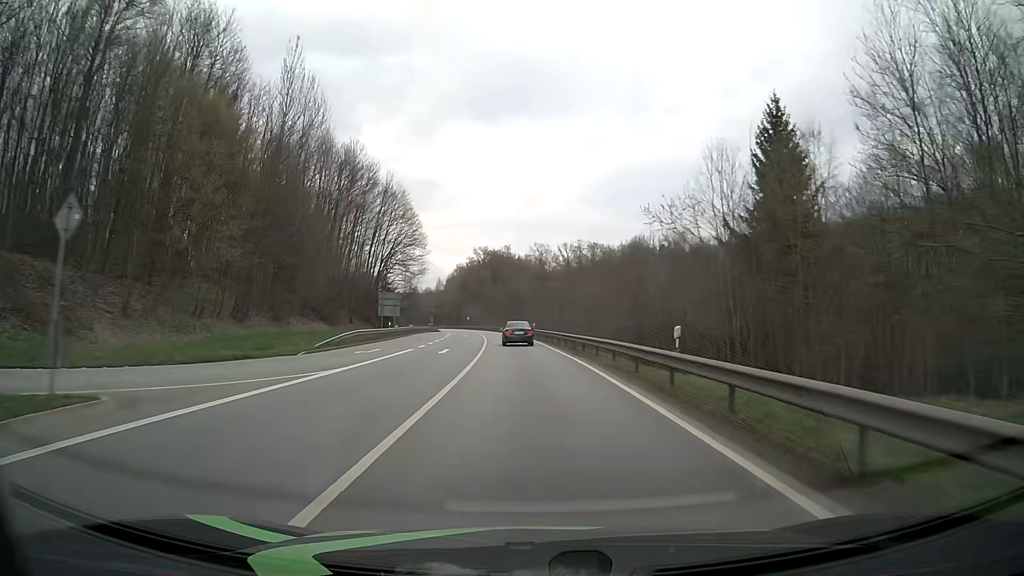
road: primary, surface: asphalt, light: Day
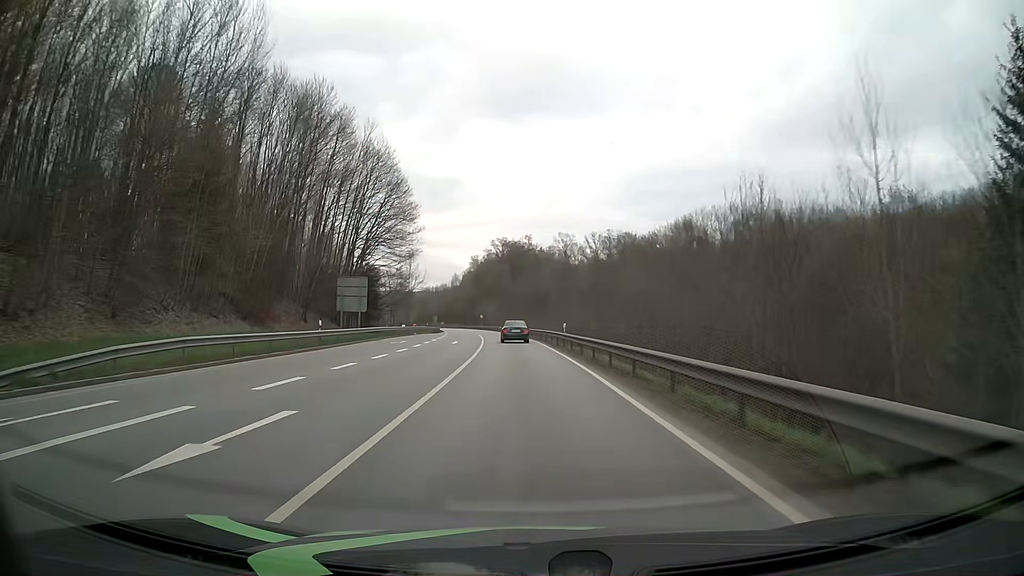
(-0.3, +25.1) m; -2°
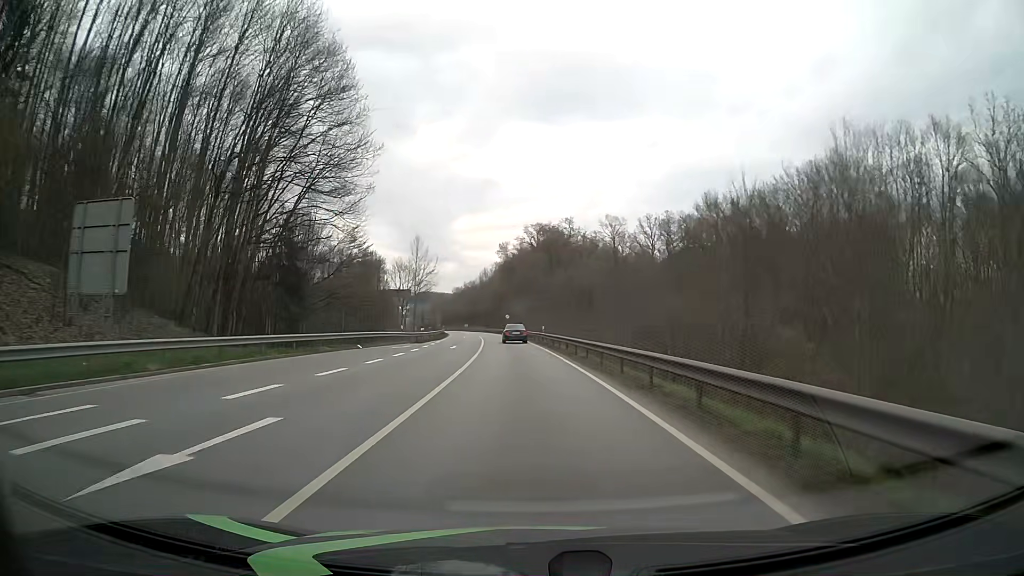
(-1.1, +38.0) m; -3°
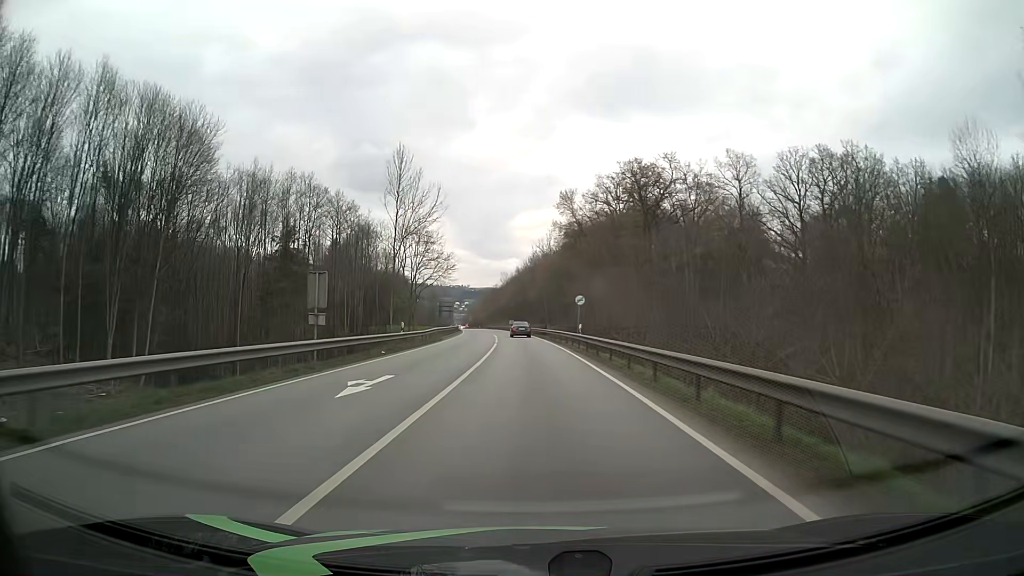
(-2.8, +63.1) m; -5°
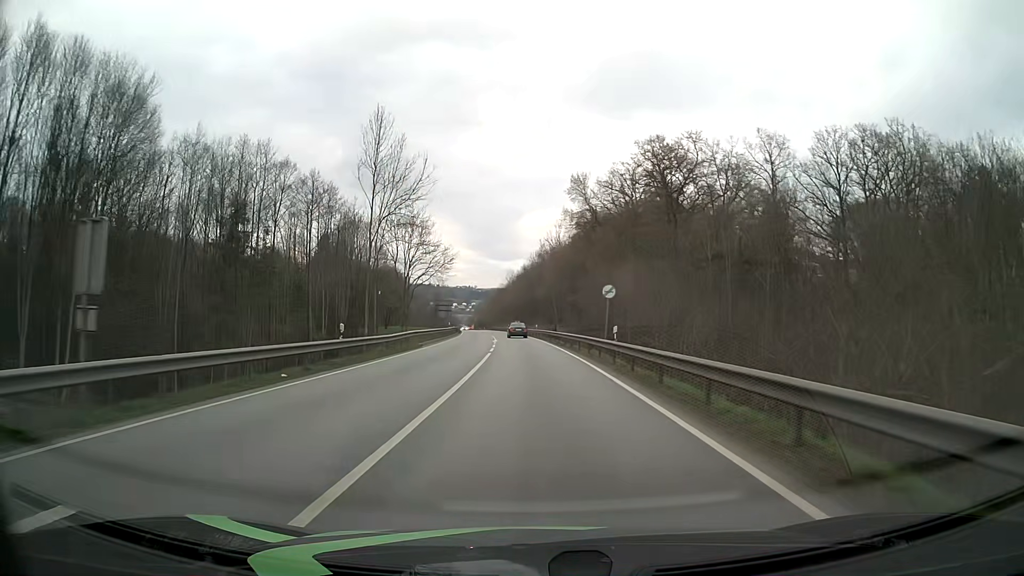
(-0.1, +12.5) m; -1°
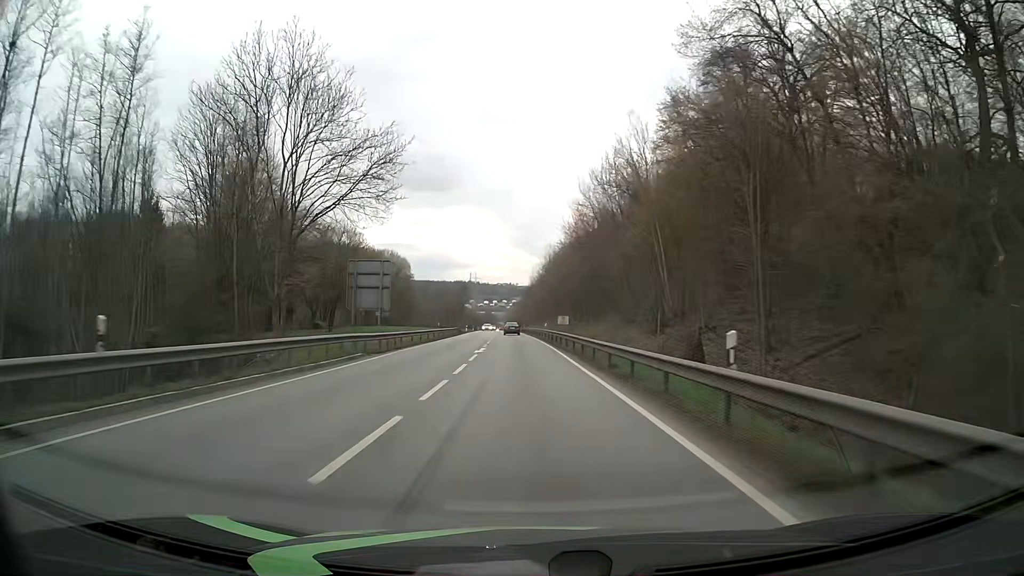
(-1.7, +62.3) m; -4°
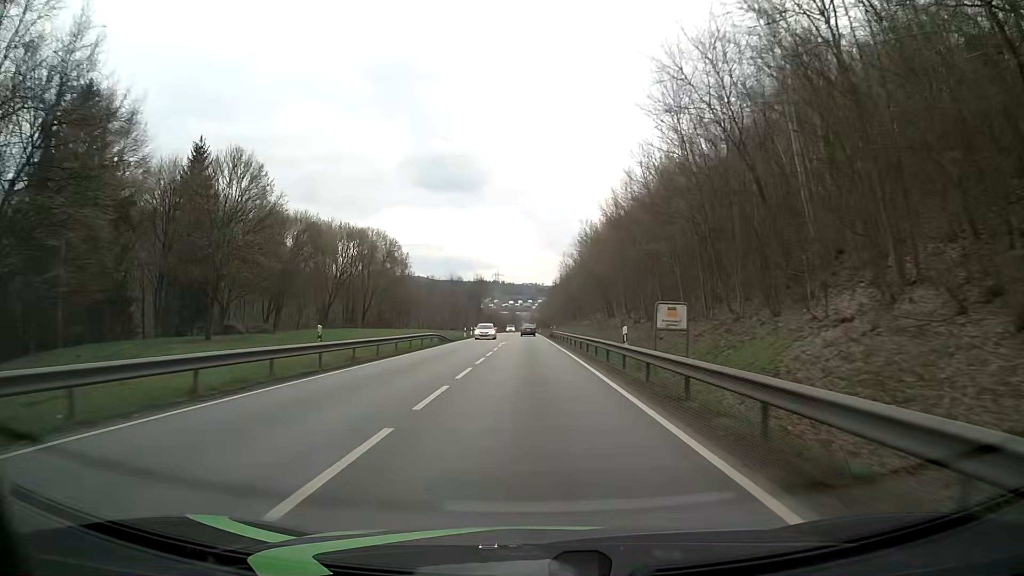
(-0.7, +37.4) m; -2°
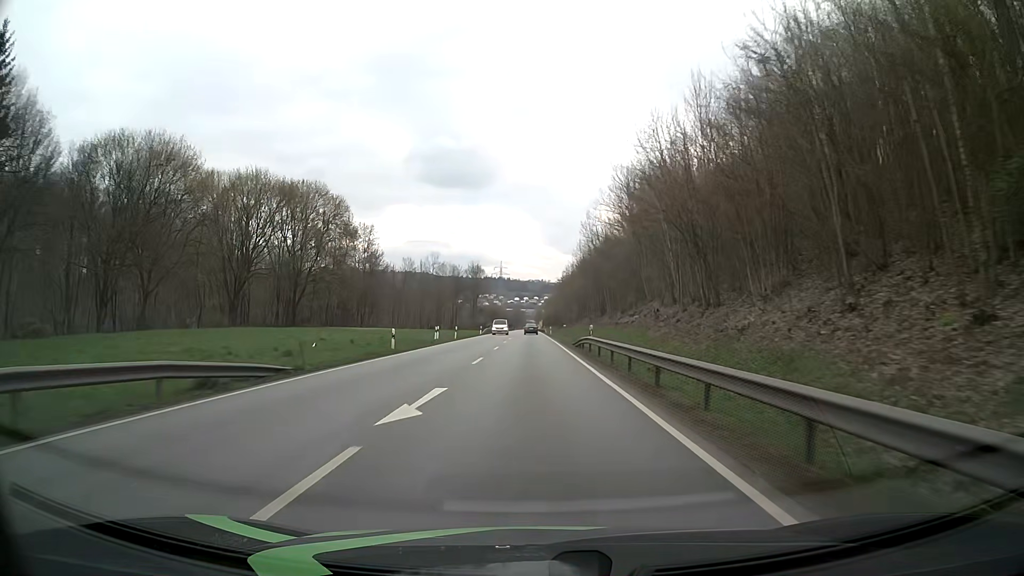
(-0.3, +37.5) m; -1°
(0, +10) (0, +20) (0, +30) (0, +40) (0, +50) (0, +60) (0, +70) (0, +80) (0, +90) (0, +100) m
